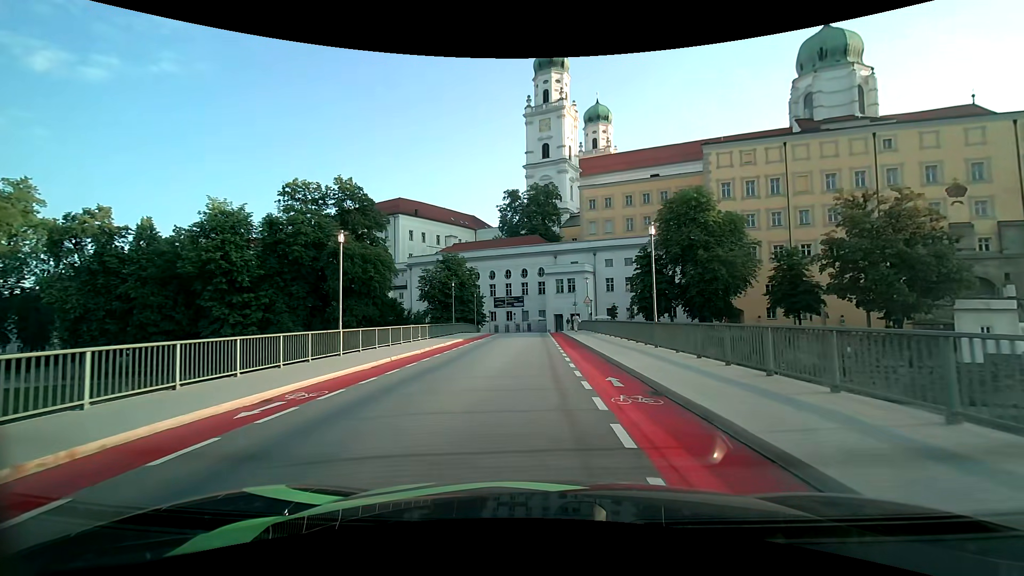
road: primary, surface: asphalt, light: Day
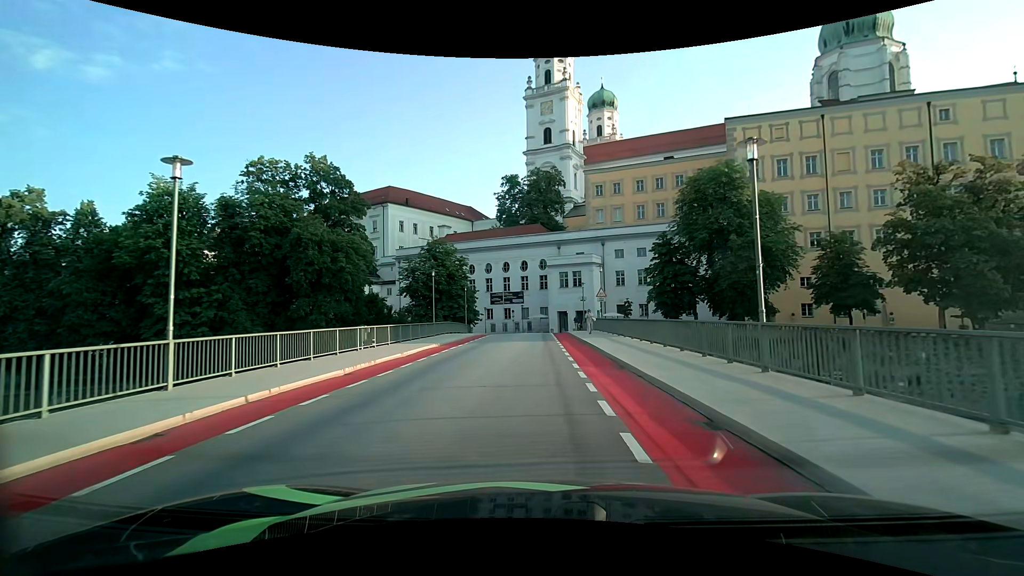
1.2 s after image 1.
(0.0, +9.1) m; 0°
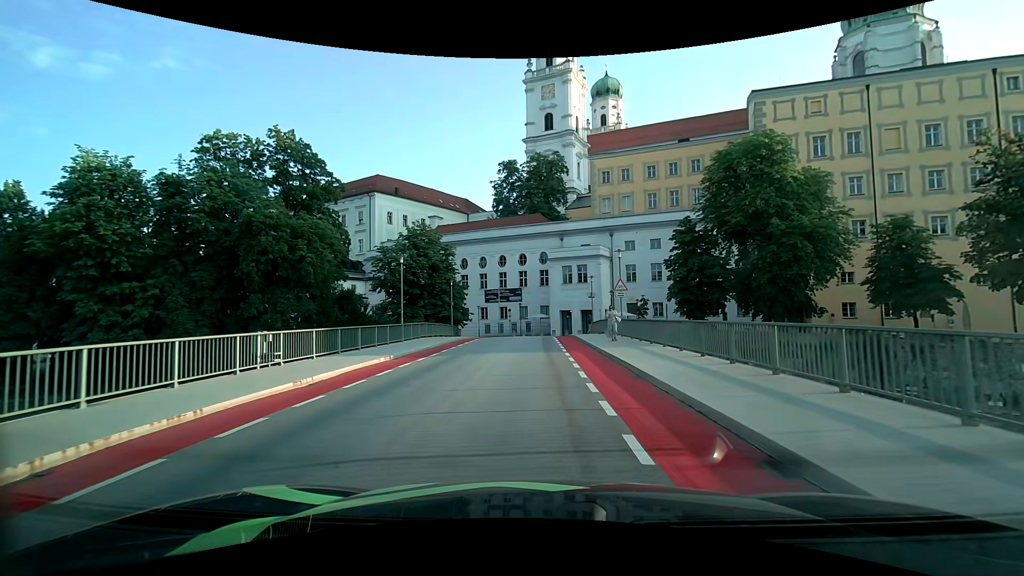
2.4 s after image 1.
(0.0, +8.4) m; 0°
